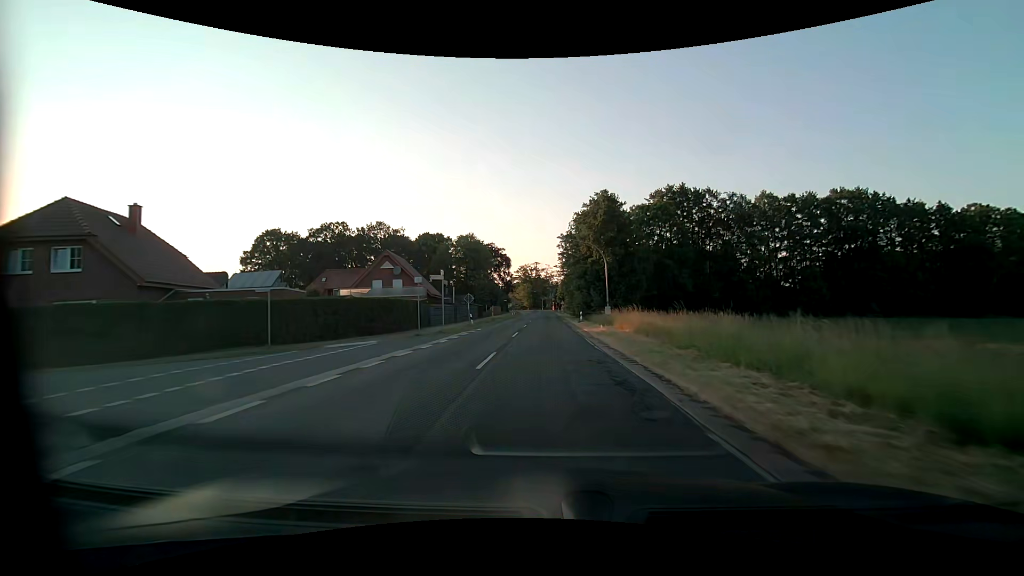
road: secondary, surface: asphalt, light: Day
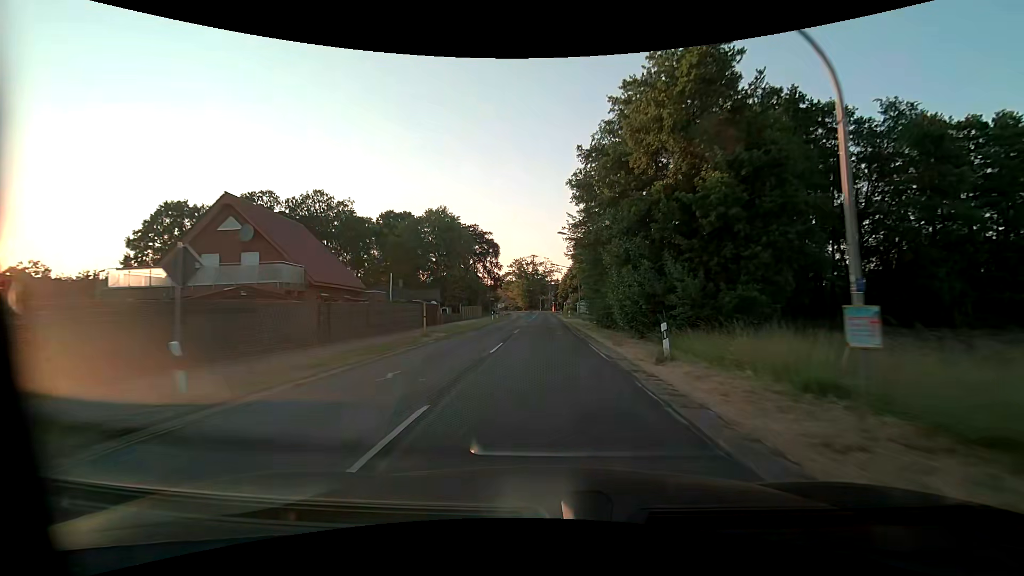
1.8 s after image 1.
(+0.1, +32.2) m; 0°
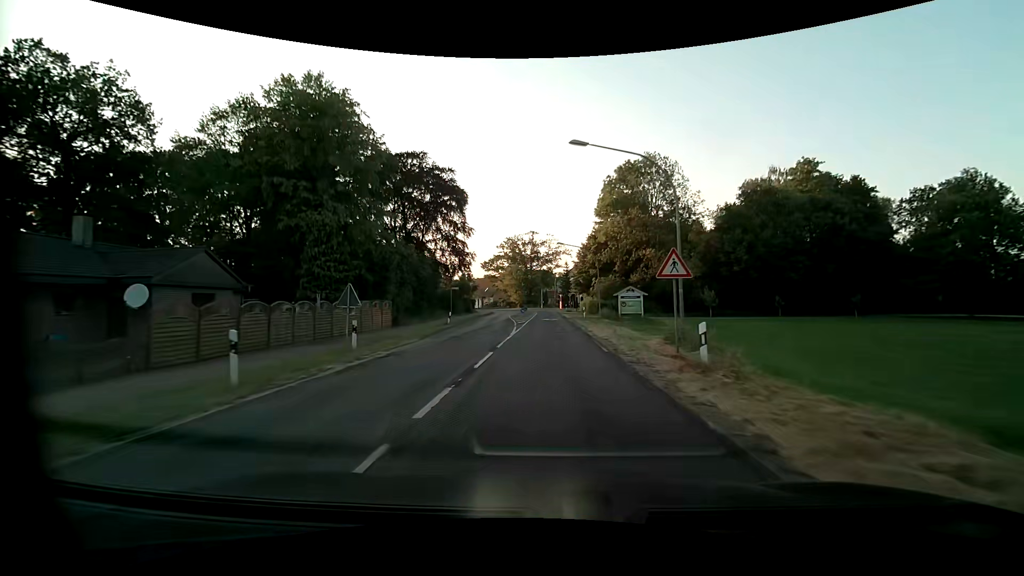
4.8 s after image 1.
(0.0, +49.8) m; 0°
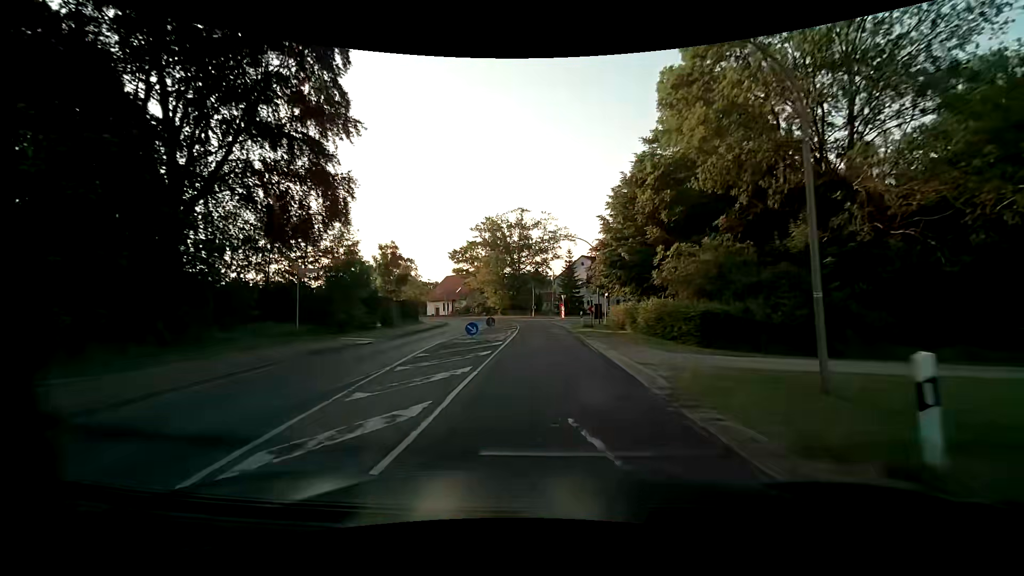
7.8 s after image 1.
(+0.2, +38.7) m; +1°
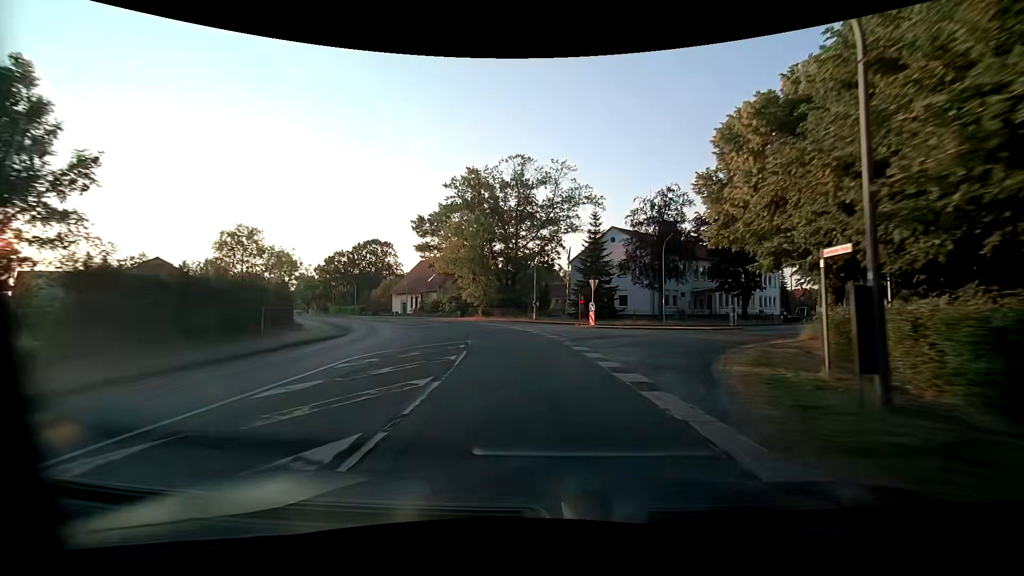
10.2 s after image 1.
(-0.2, +32.3) m; -1°
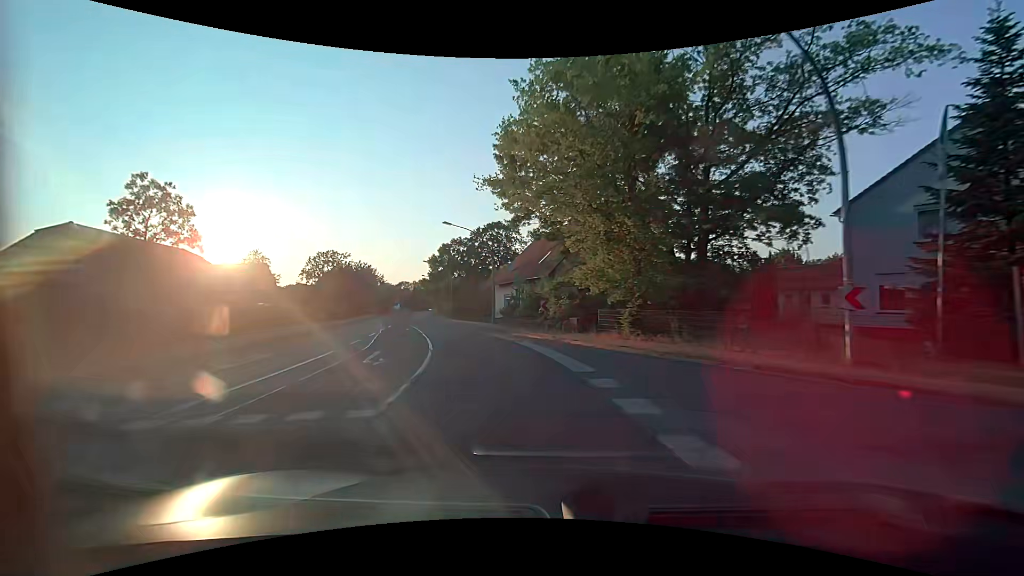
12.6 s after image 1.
(-3.4, +32.5) m; -18°
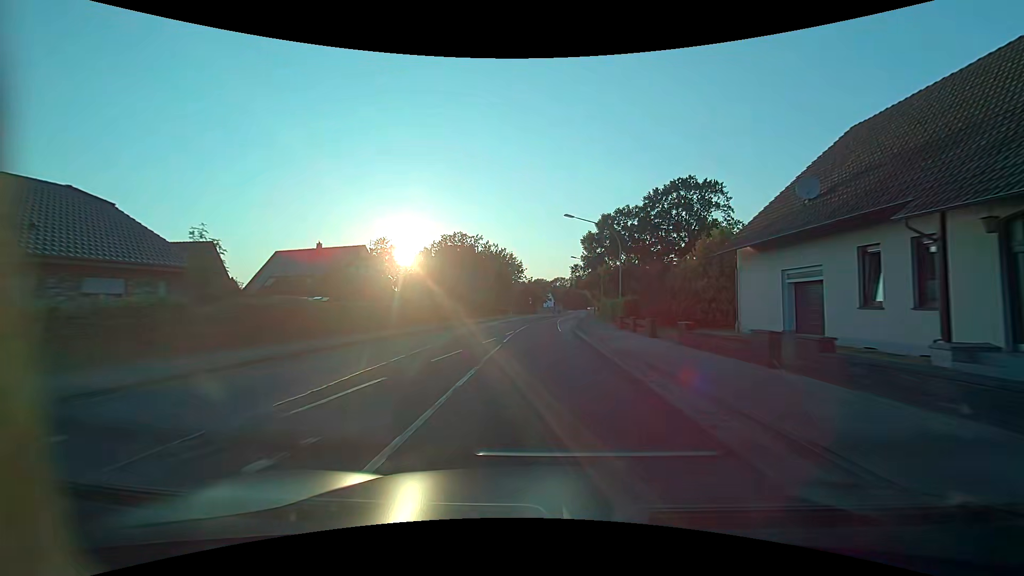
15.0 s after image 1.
(-6.1, +32.1) m; -18°
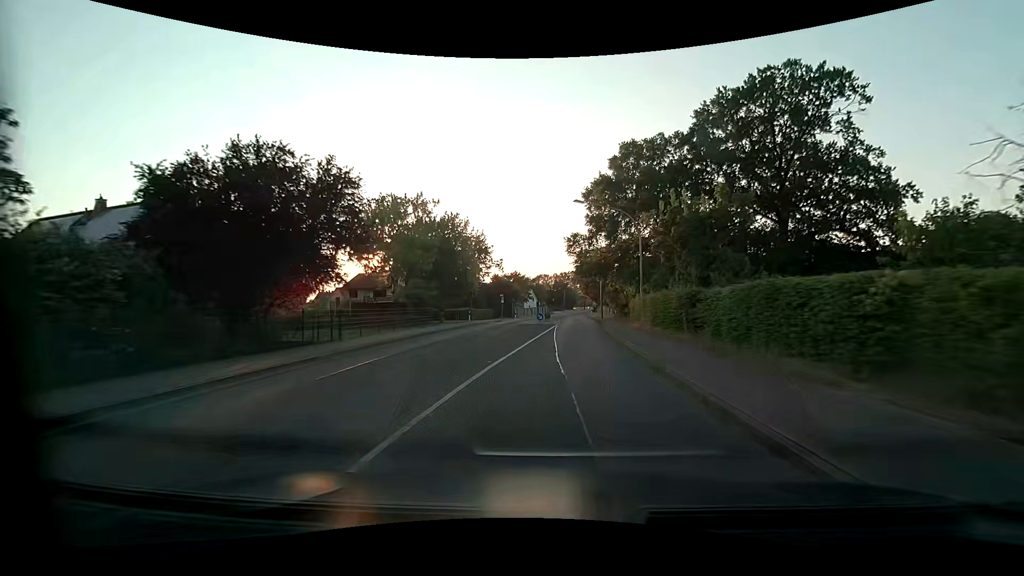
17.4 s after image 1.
(+0.6, +33.1) m; +3°
(0, +10) (+1, +20) (+1, +30) (+2, +40) (+3, +50) (+3, +60) (+4, +70) (+4, +80) (+5, +90) (+6, +100) m
